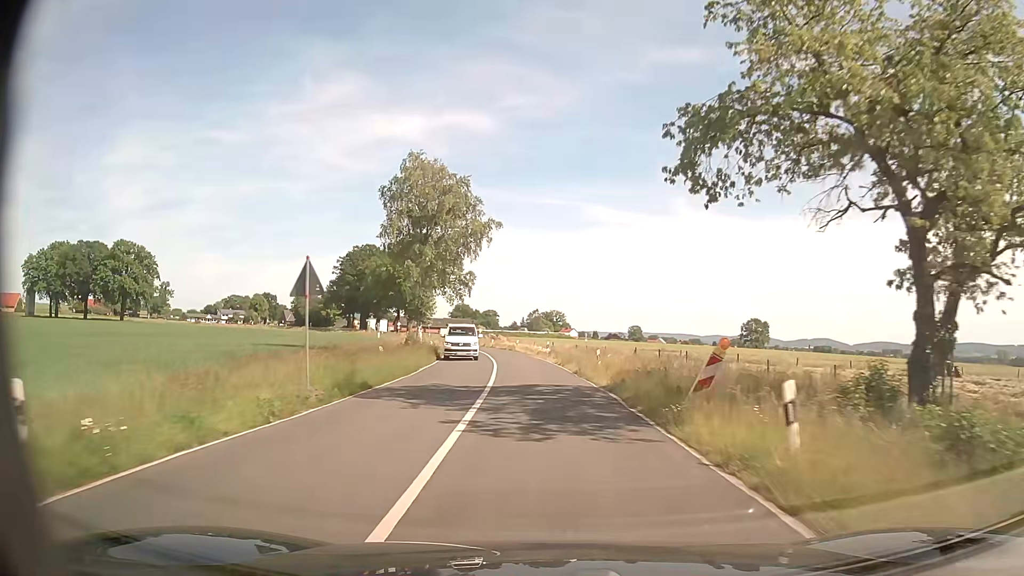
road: secondary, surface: asphalt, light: Day
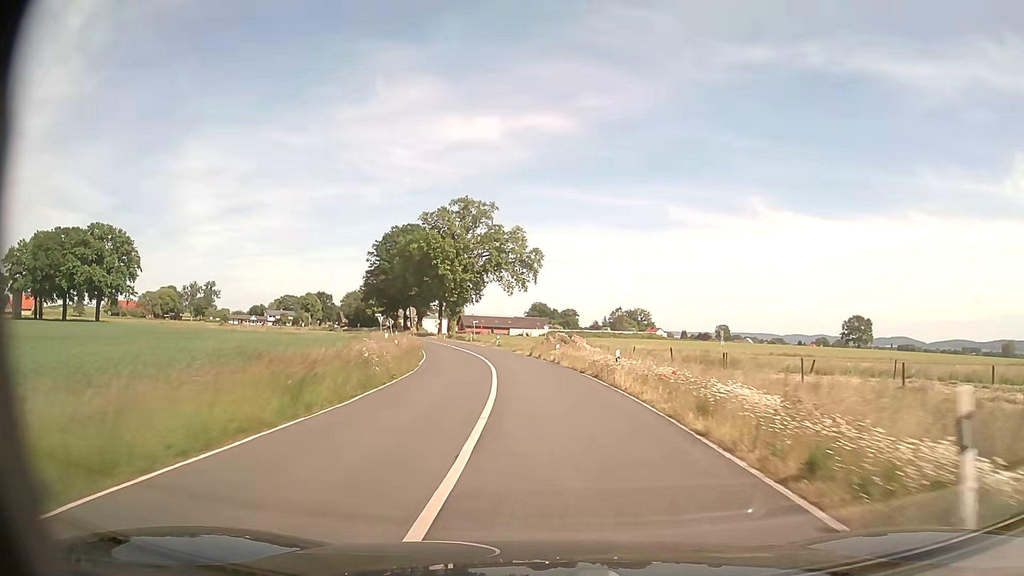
(-1.9, +39.5) m; -6°
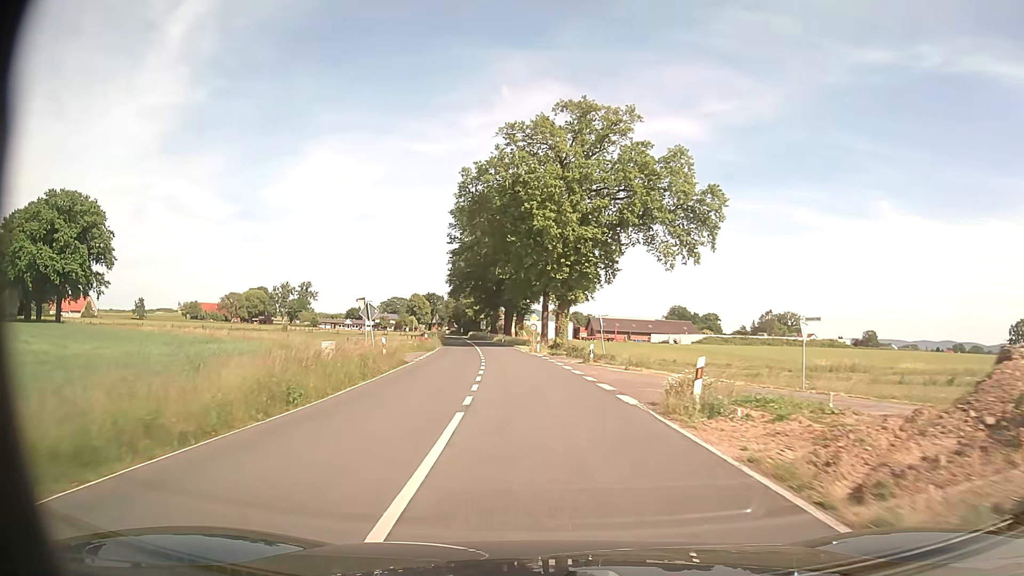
(-4.5, +47.6) m; -11°
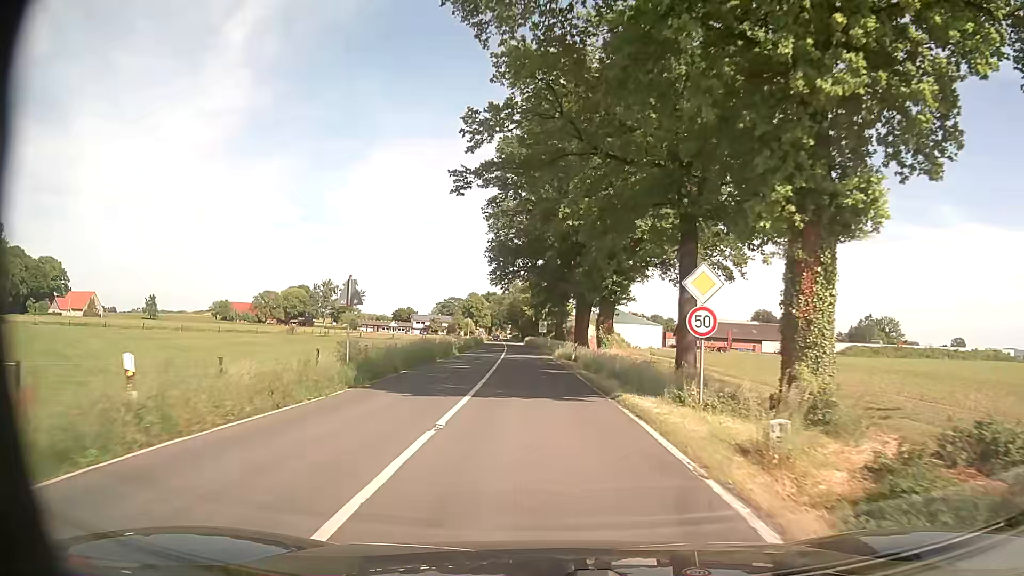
(-2.5, +41.8) m; -6°
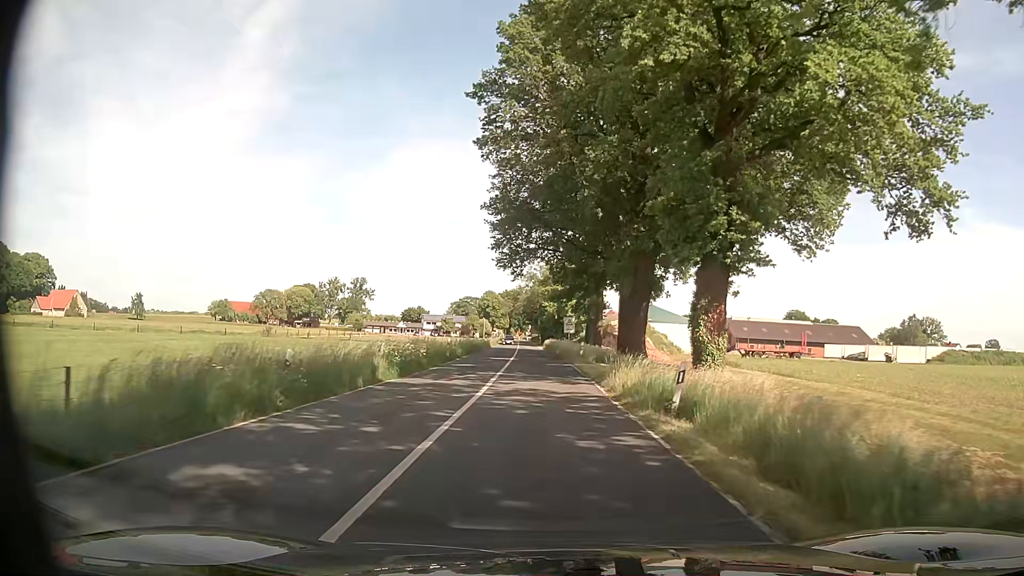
(-0.5, +23.6) m; -2°
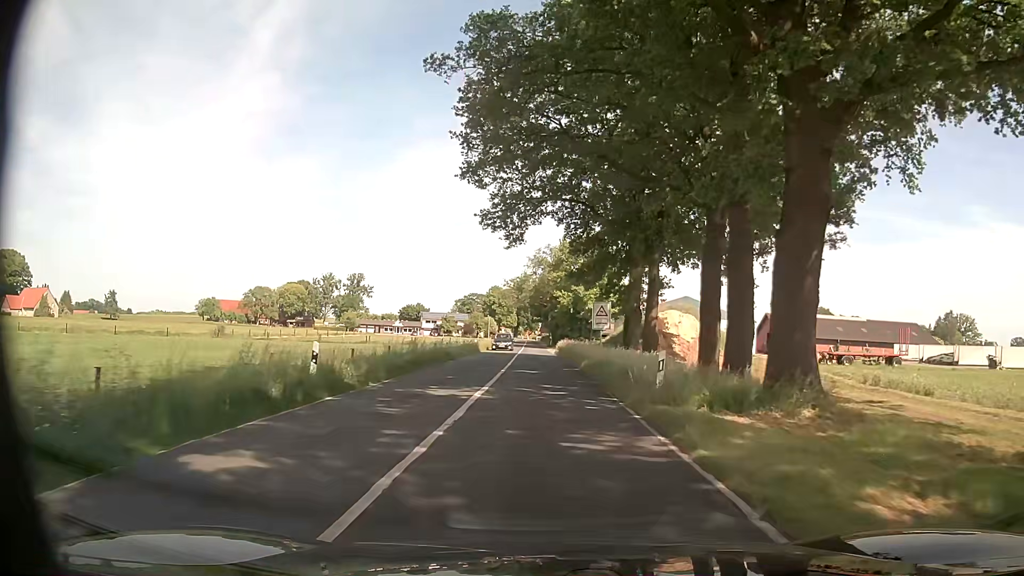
(0.0, +23.2) m; -1°
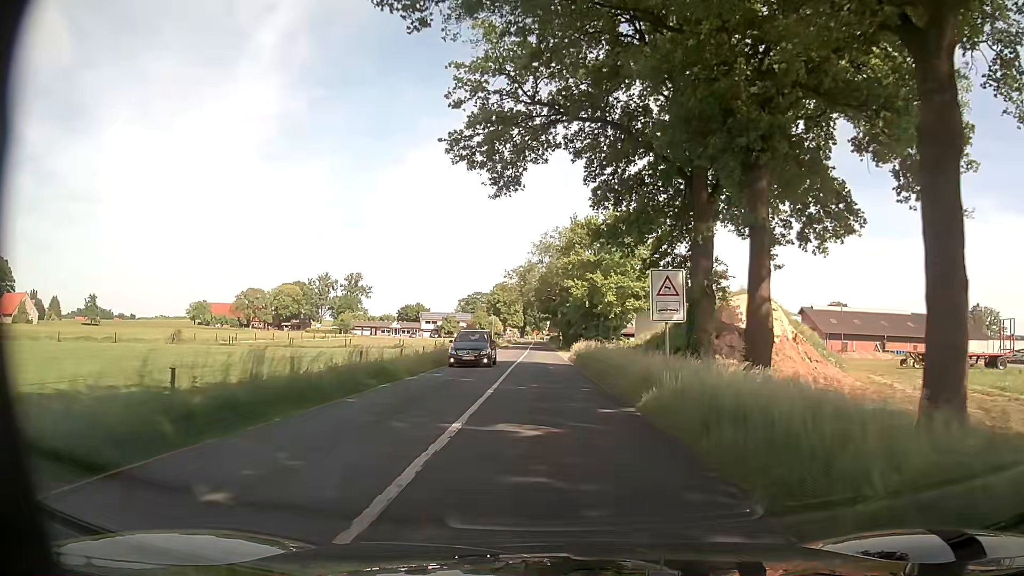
(-0.1, +15.4) m; 0°
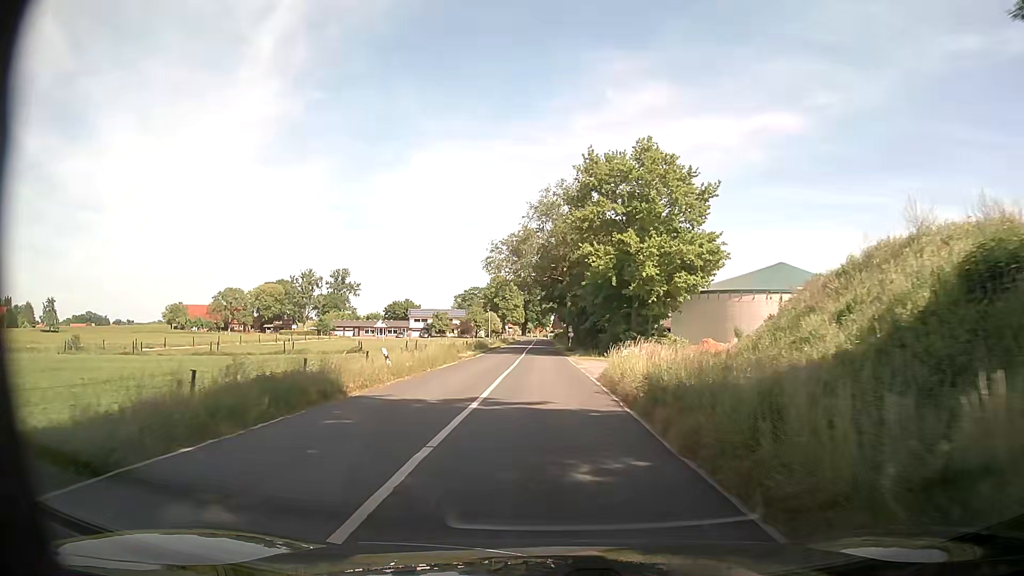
(-0.3, +23.3) m; -2°
(0, +10) (0, +20) (+1, +30) (+1, +40) (+1, +50) (+1, +60) (+1, +70) (+1, +80) (+1, +90) (+1, +100) m
